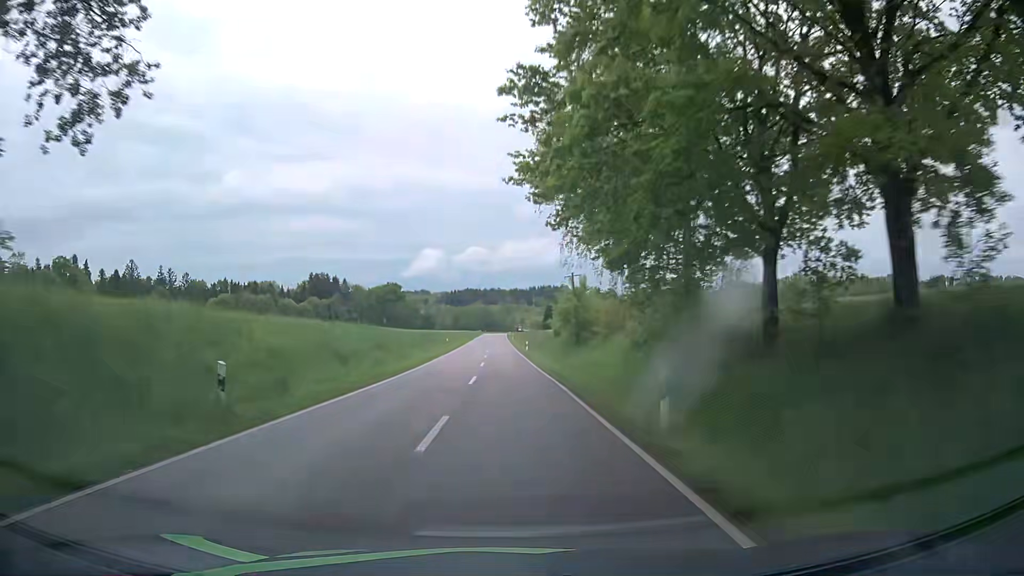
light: Day
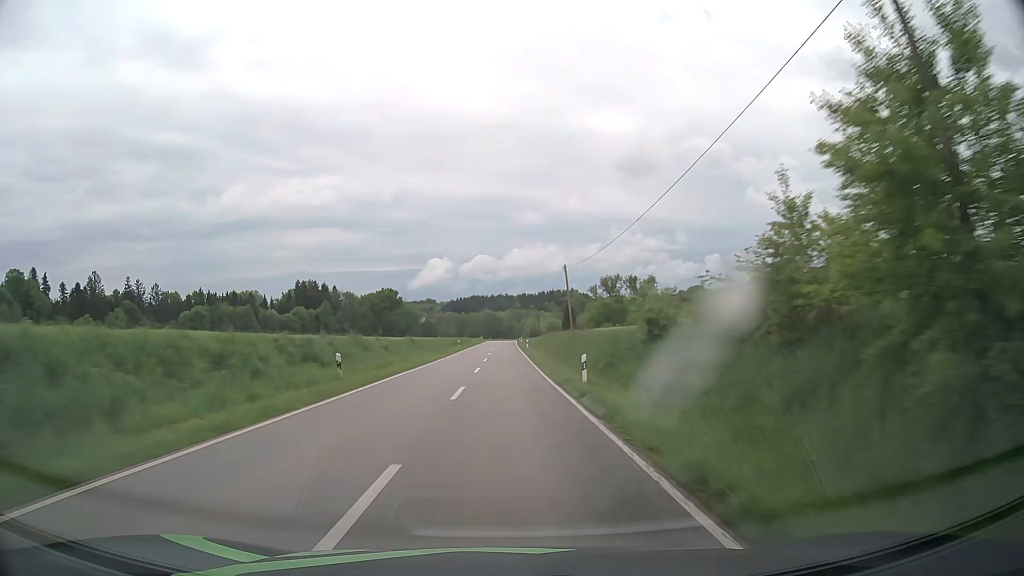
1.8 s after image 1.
(-0.4, +41.0) m; -1°
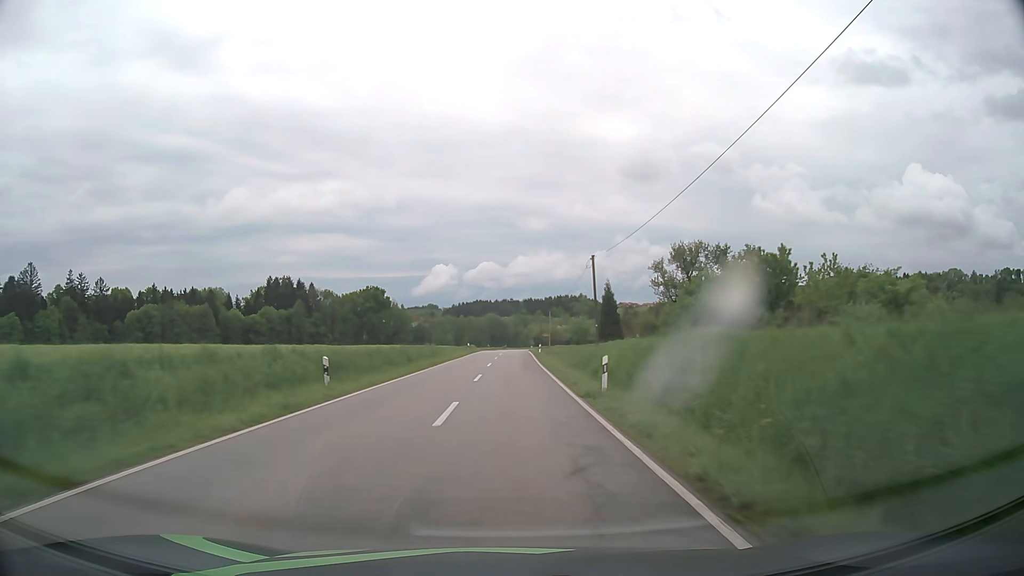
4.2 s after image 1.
(-0.2, +53.1) m; 0°
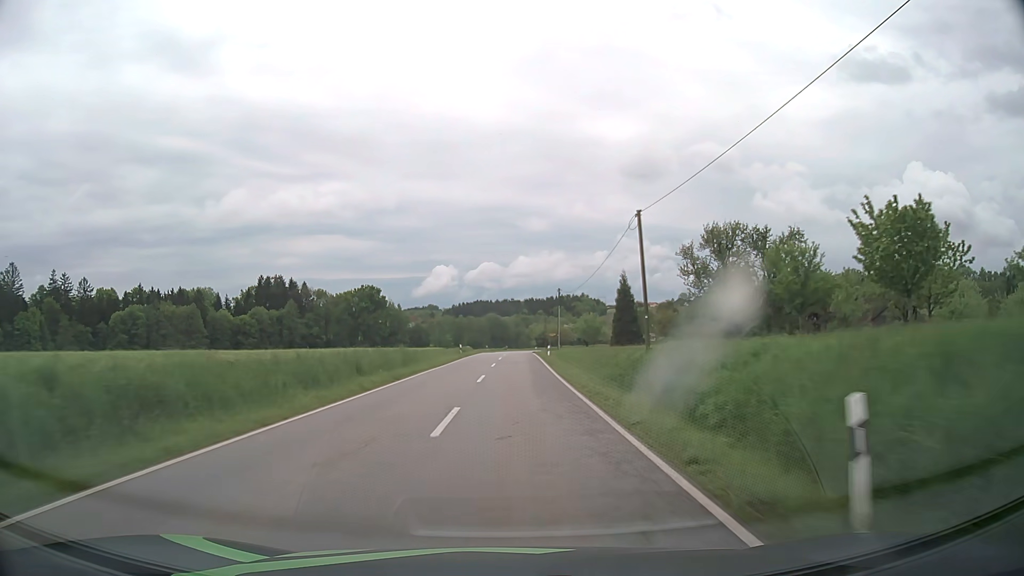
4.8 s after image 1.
(0.0, +12.8) m; 0°
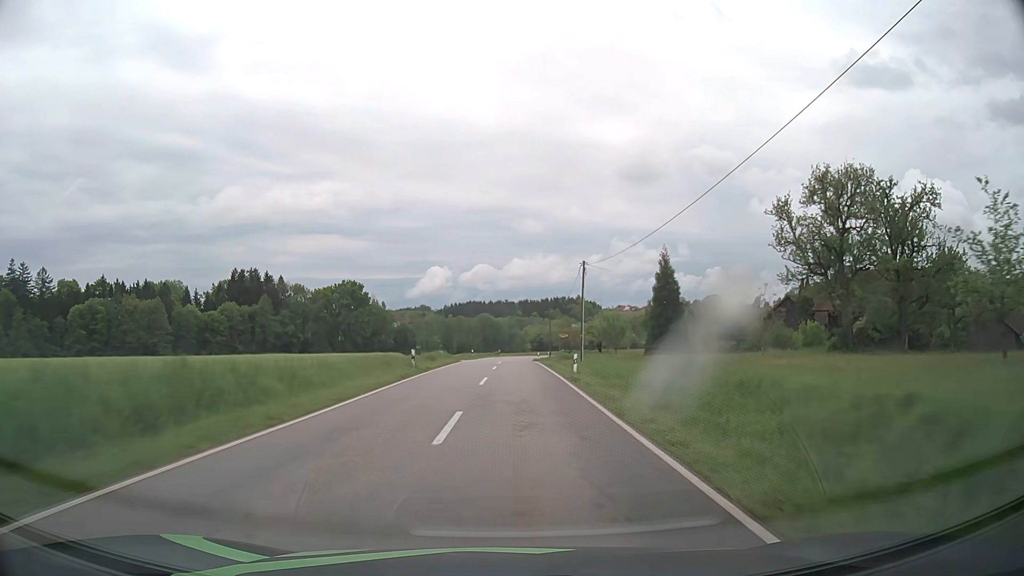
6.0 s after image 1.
(0.0, +25.0) m; 0°
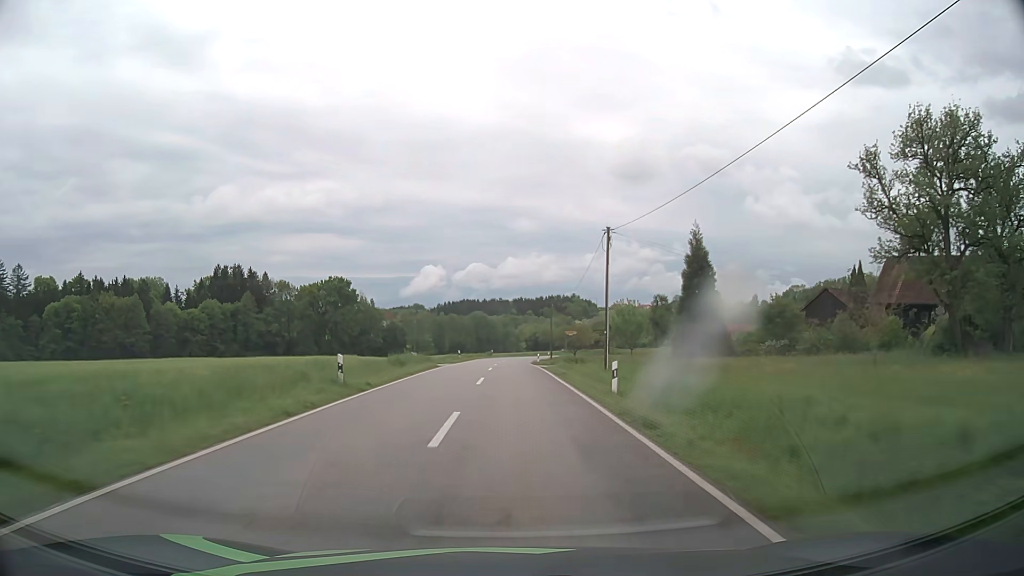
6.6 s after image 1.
(+0.1, +12.2) m; +1°
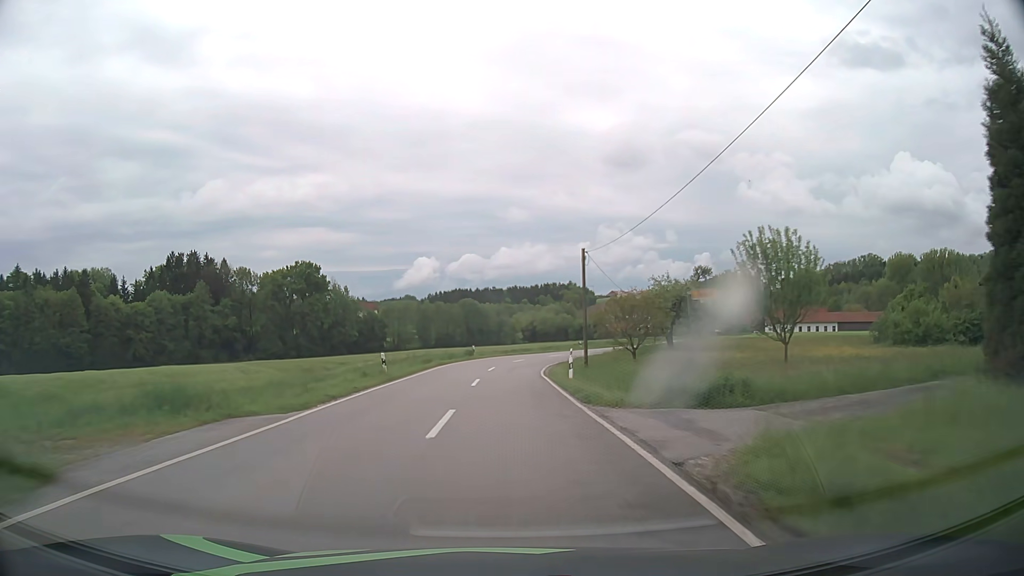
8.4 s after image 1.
(+0.2, +34.9) m; 0°
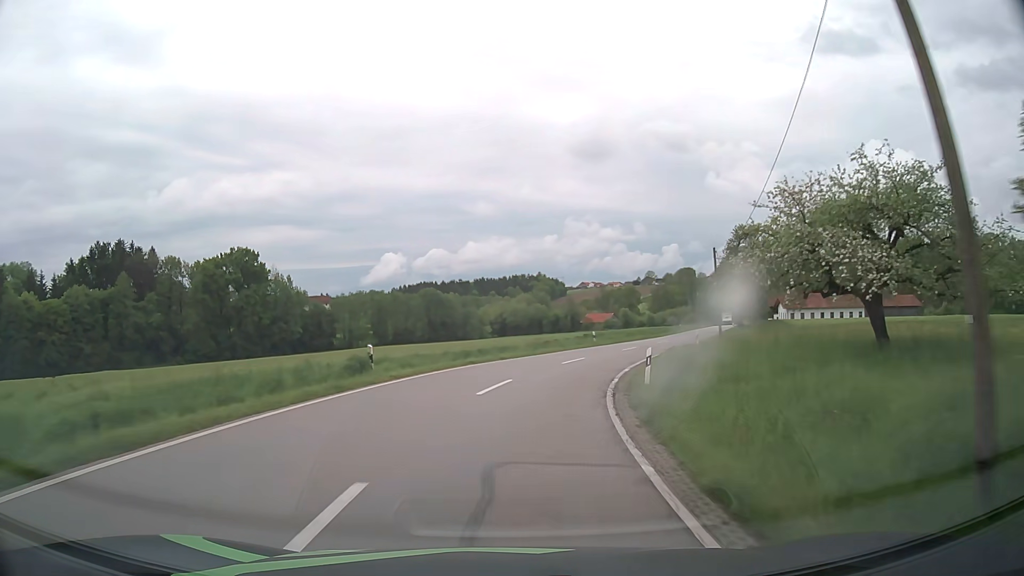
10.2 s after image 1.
(+0.3, +31.2) m; +2°
(0, +10) (+2, +20) (+4, +30) (+8, +39) (+12, +48) (+16, +57) (+19, +67) (+23, +76) (+27, +85) (+31, +94) m
